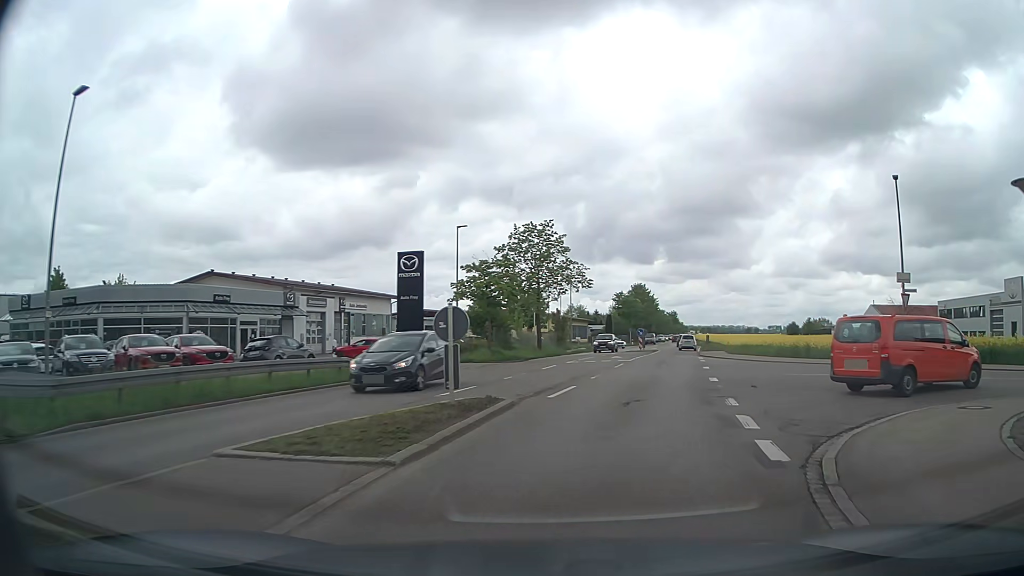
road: secondary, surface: asphalt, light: Day
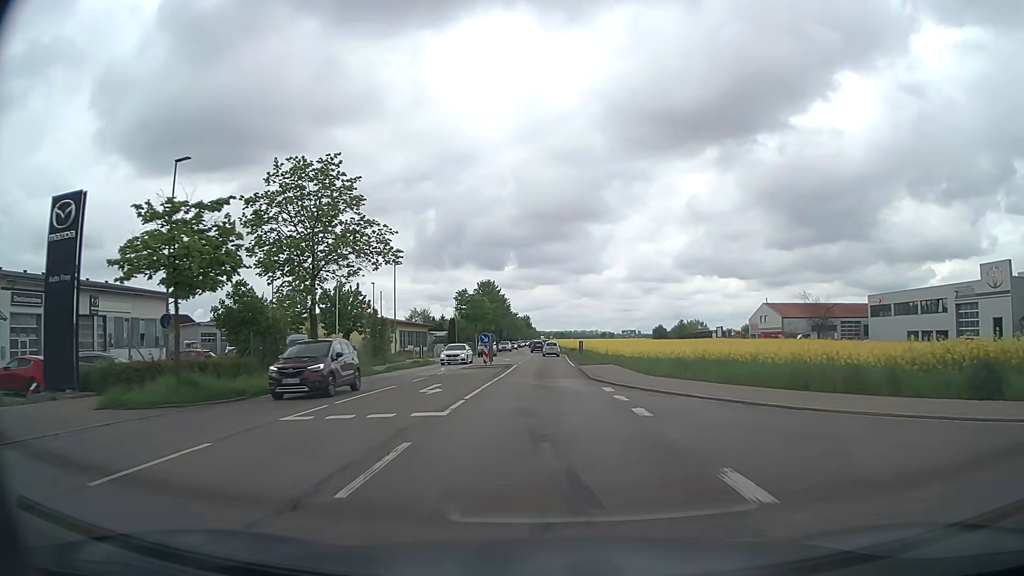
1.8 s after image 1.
(+3.0, +20.0) m; +13°
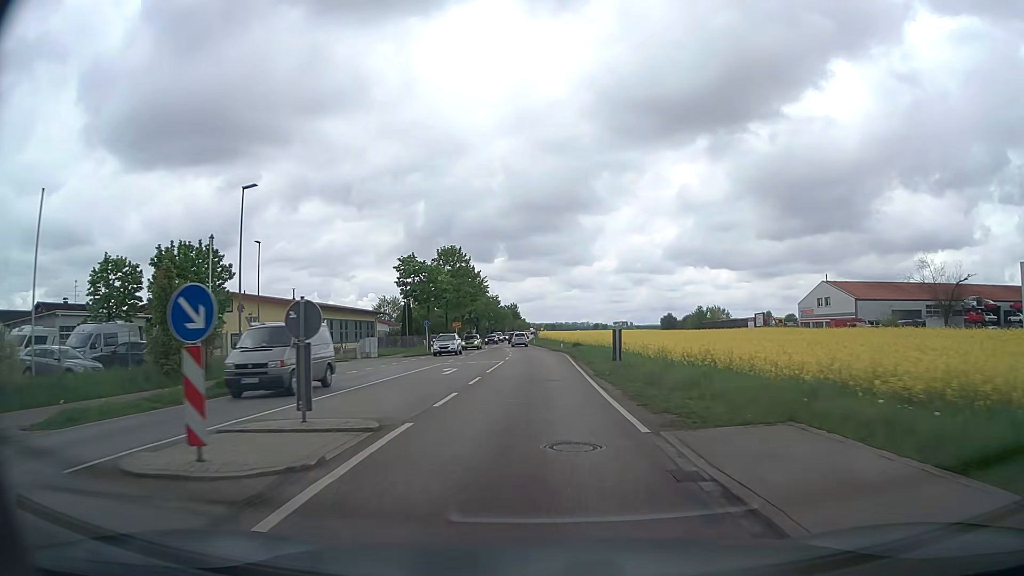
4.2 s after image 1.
(+0.3, +30.9) m; +1°
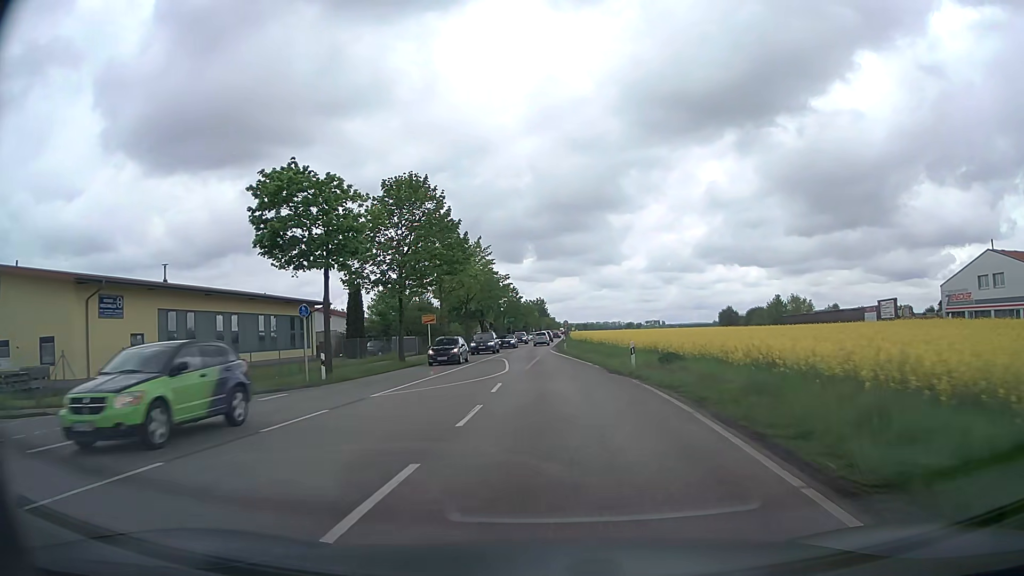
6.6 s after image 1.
(-0.3, +33.6) m; -2°
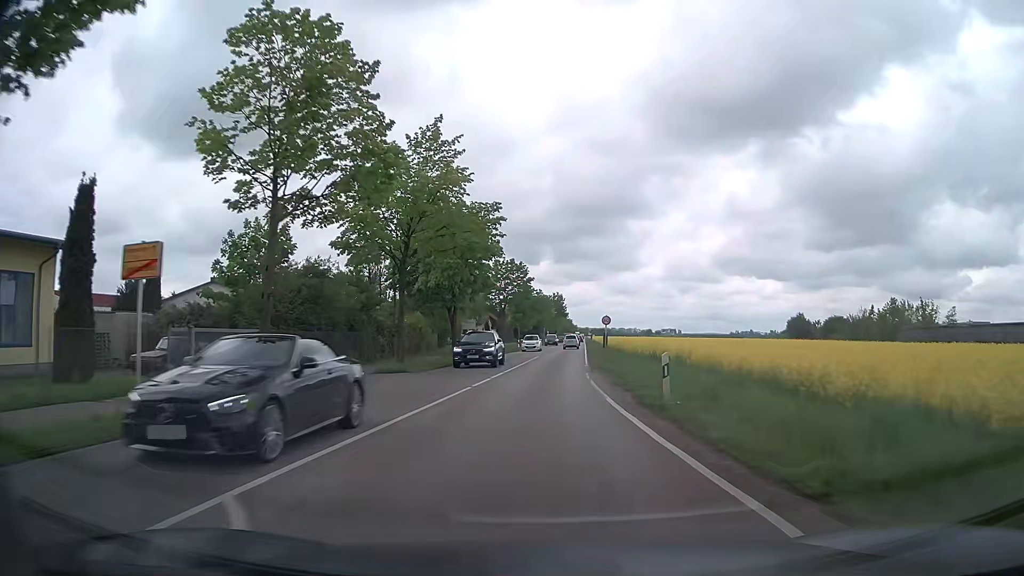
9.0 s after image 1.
(-0.5, +34.7) m; -1°
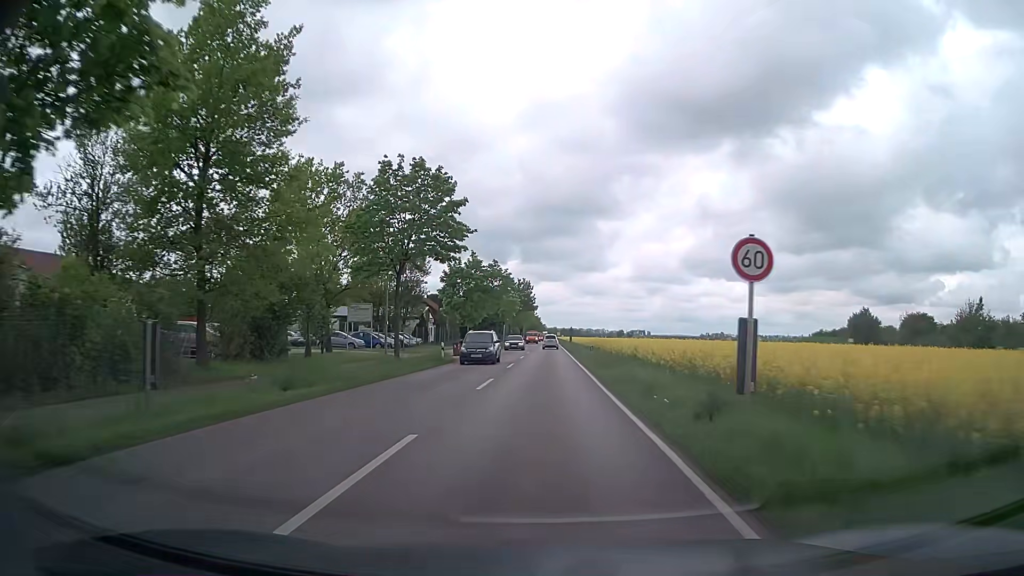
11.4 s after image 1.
(+0.7, +35.9) m; +3°
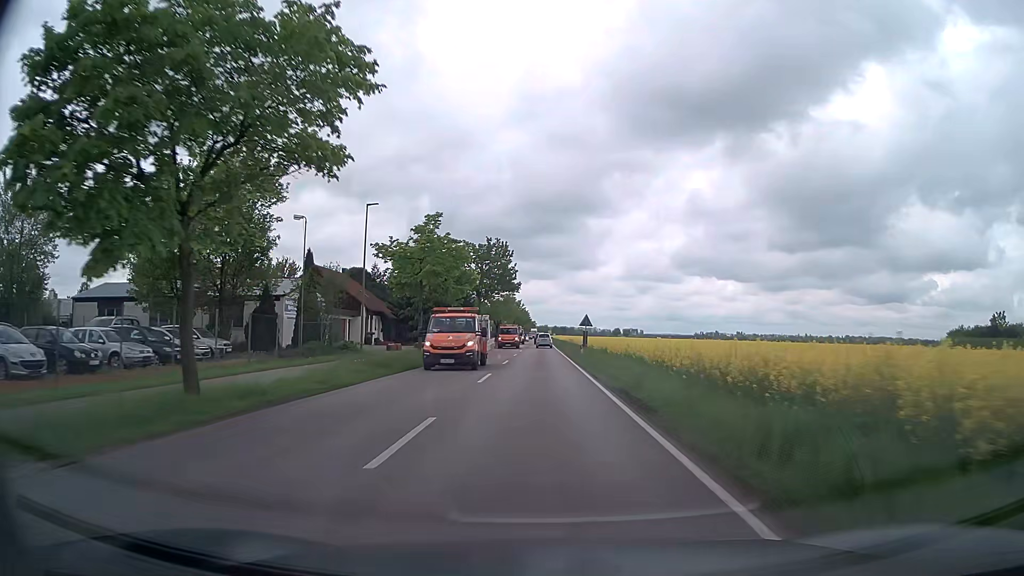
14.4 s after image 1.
(+0.4, +46.4) m; +1°
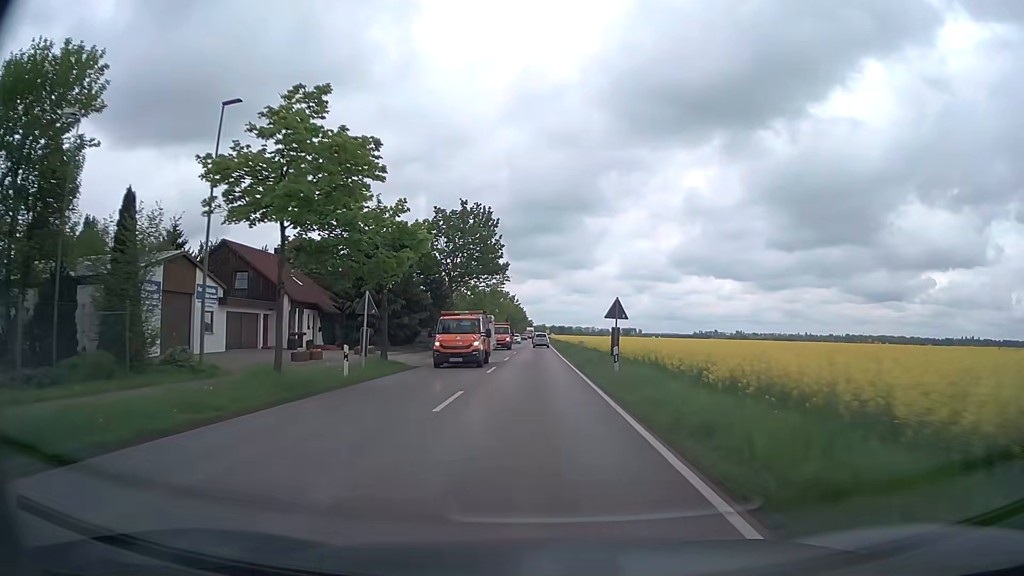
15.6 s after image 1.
(0.0, +18.9) m; 0°
(0, +10) (0, +20) (0, +30) (0, +40) (0, +50) (0, +60) (0, +70) (0, +80) (-1, +90) (-1, +100) m
